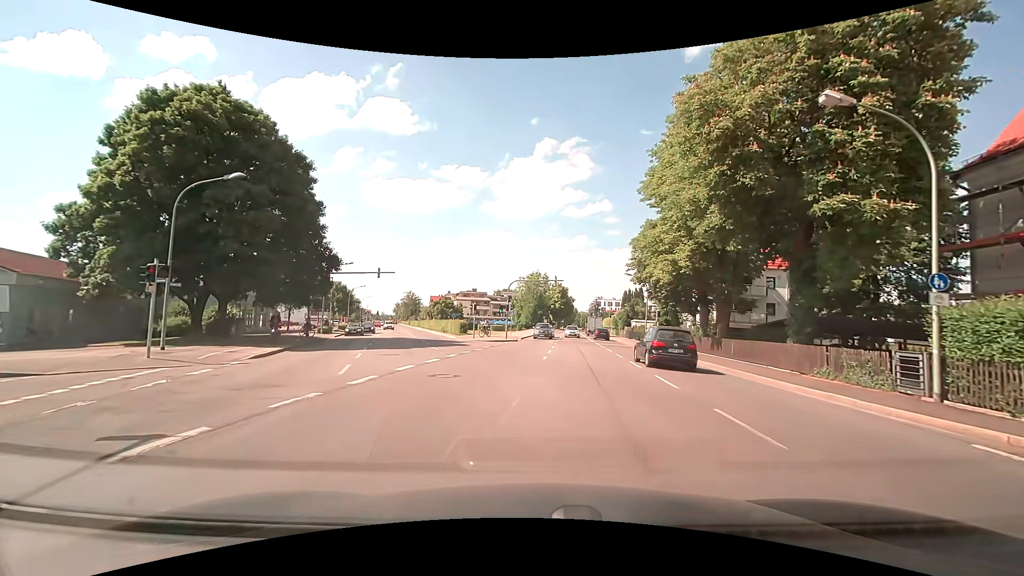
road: secondary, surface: asphalt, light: Day
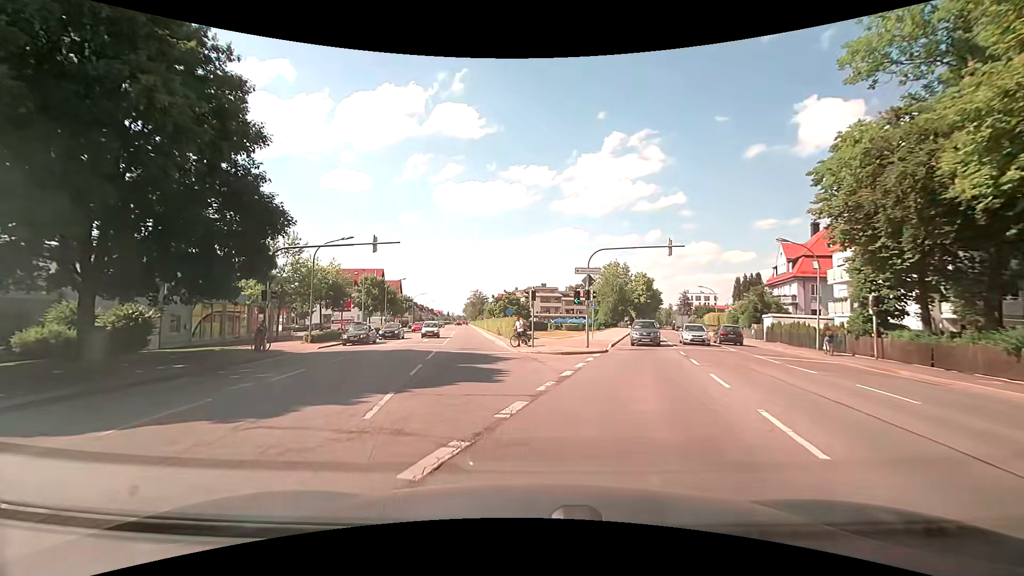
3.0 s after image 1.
(-1.2, +19.0) m; -8°
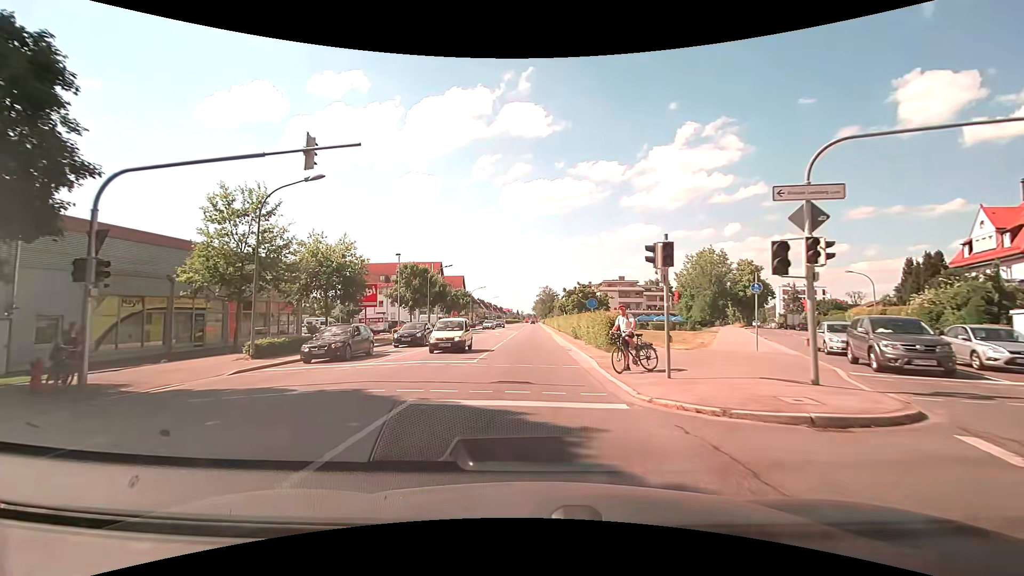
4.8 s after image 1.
(-1.3, +16.2) m; -8°
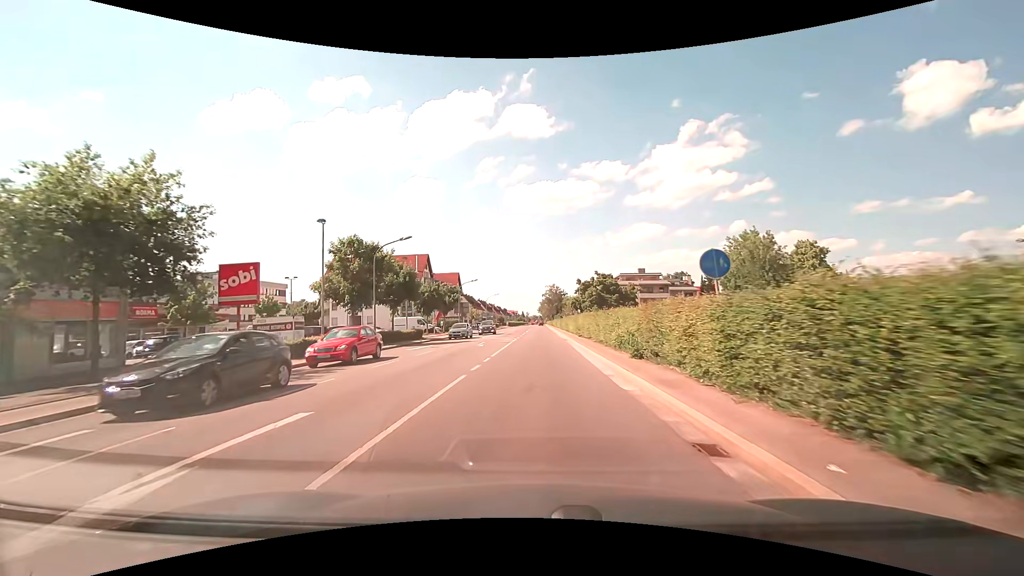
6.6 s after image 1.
(-0.1, +19.8) m; -1°
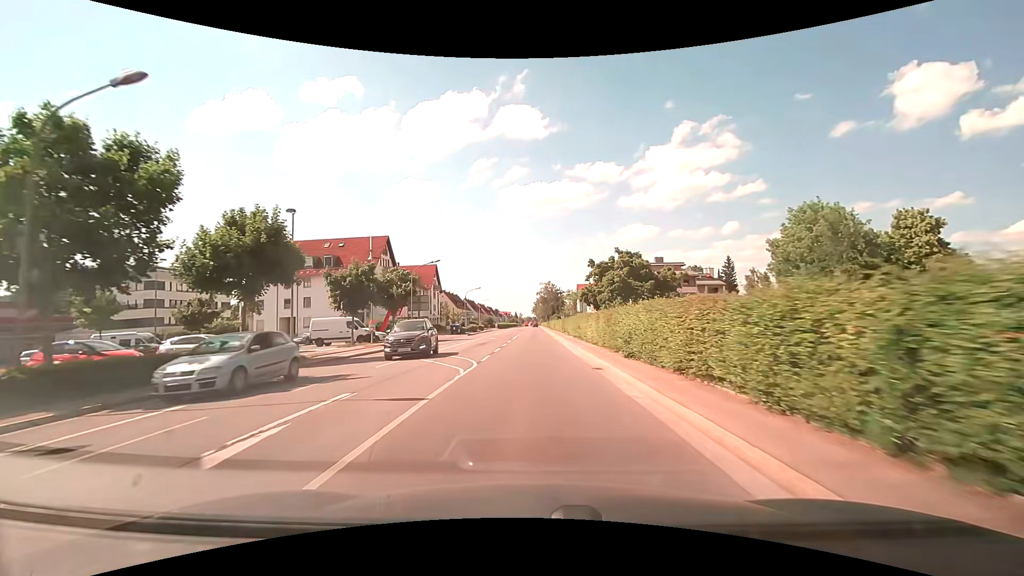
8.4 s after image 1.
(+0.3, +23.2) m; +1°
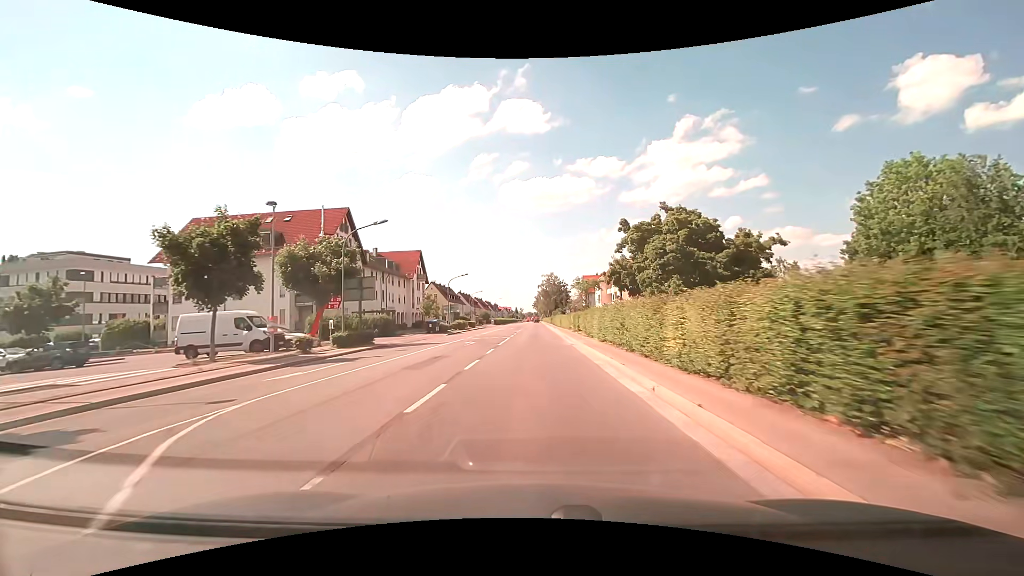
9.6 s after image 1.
(-0.1, +16.6) m; 0°
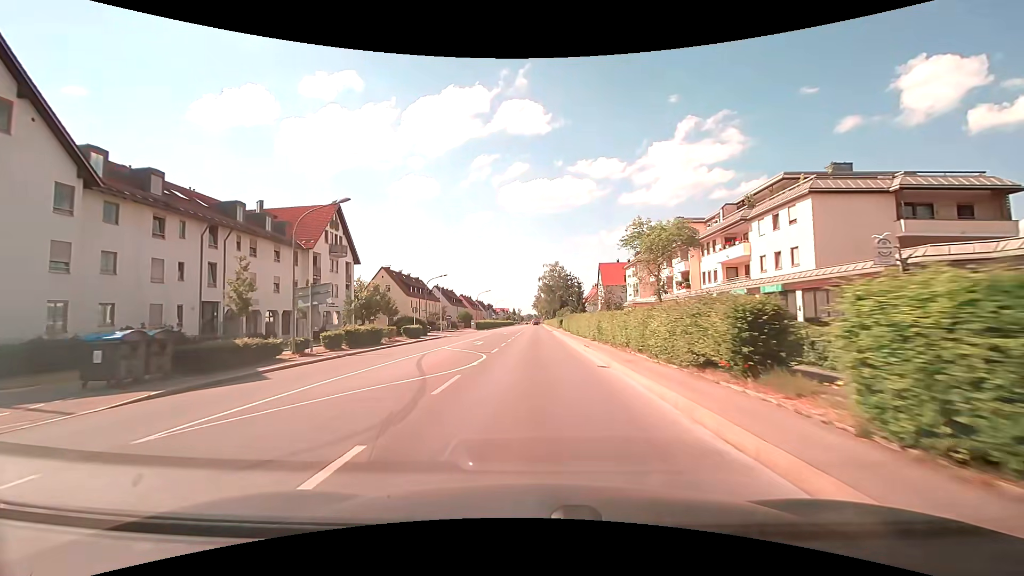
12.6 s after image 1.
(+0.1, +40.4) m; 0°
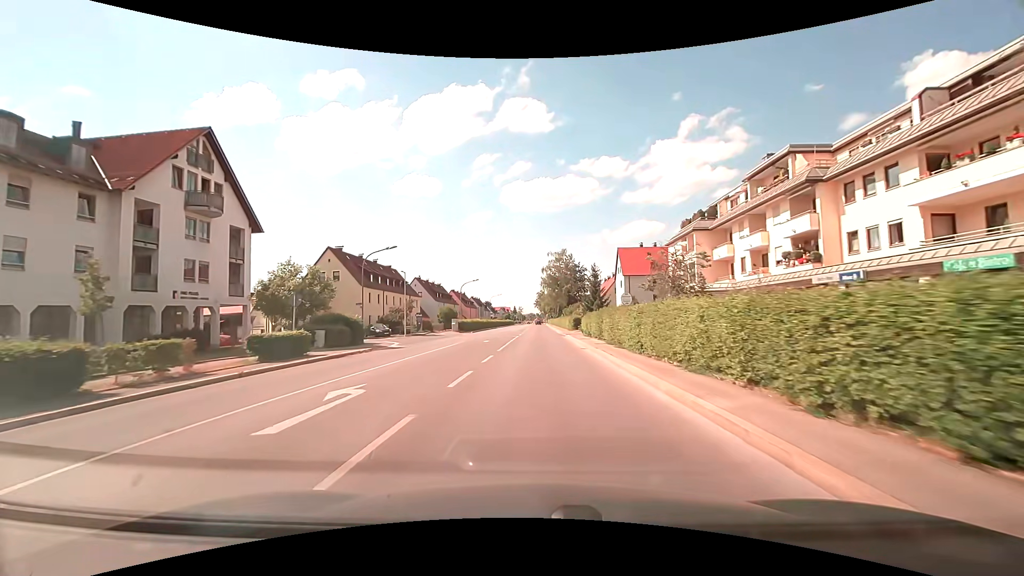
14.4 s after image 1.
(-0.1, +23.2) m; 0°
(0, +10) (0, +20) (0, +30) (0, +40) (0, +50) (0, +60) (0, +70) (0, +80) (0, +90) (0, +100) m
